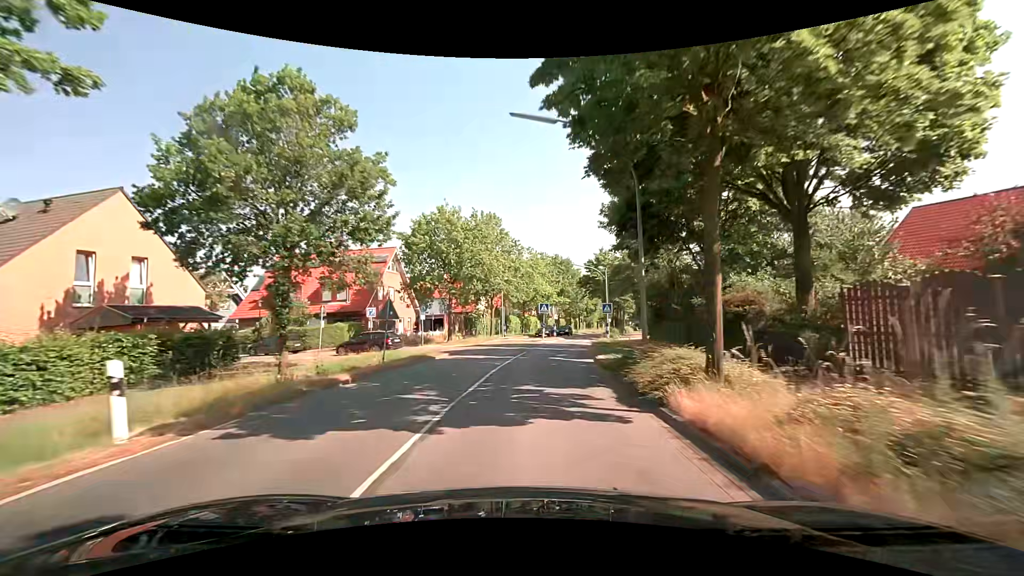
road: secondary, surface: asphalt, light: Day
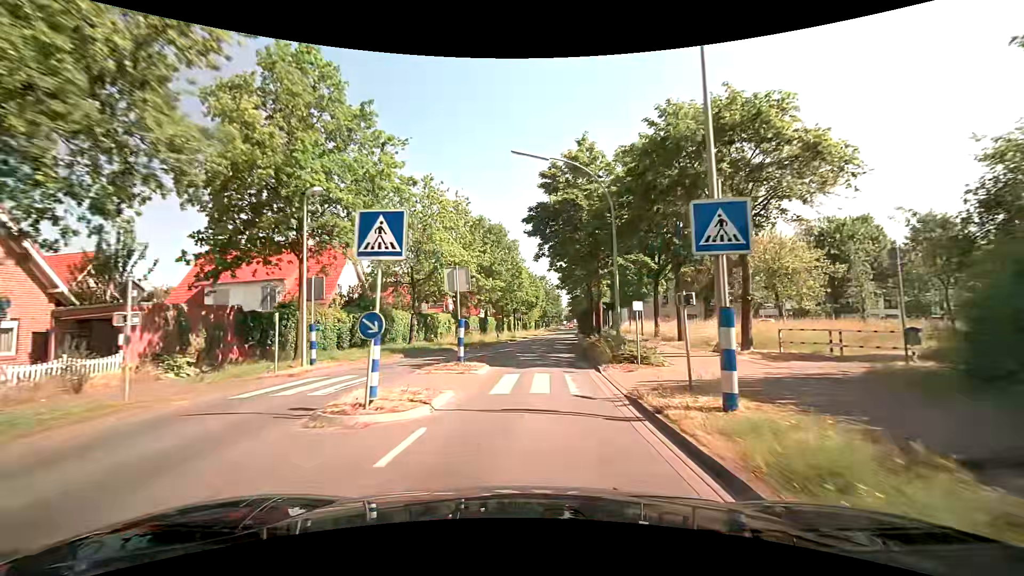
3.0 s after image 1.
(+2.8, +34.8) m; +9°
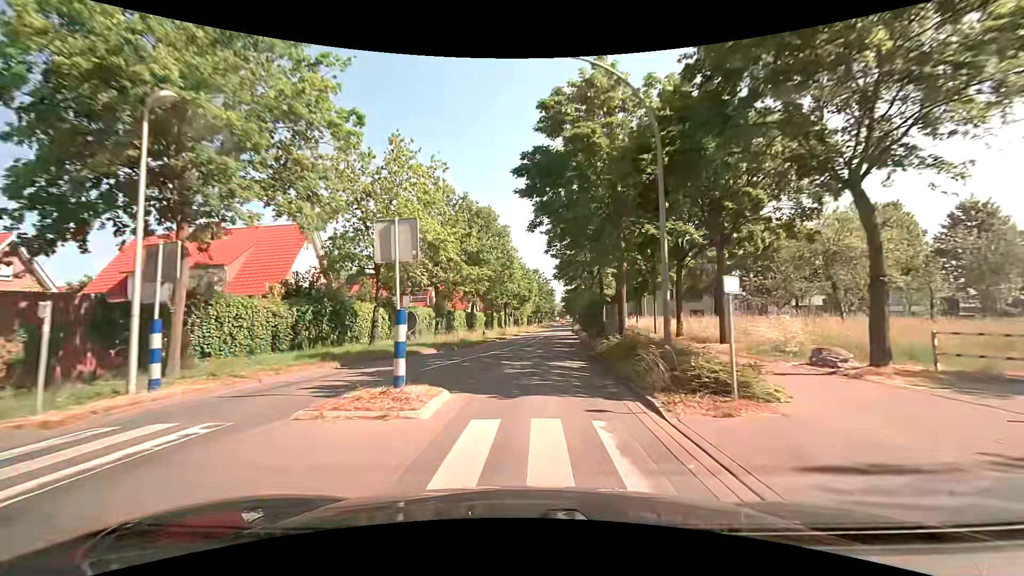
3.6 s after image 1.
(0.0, +7.2) m; +1°
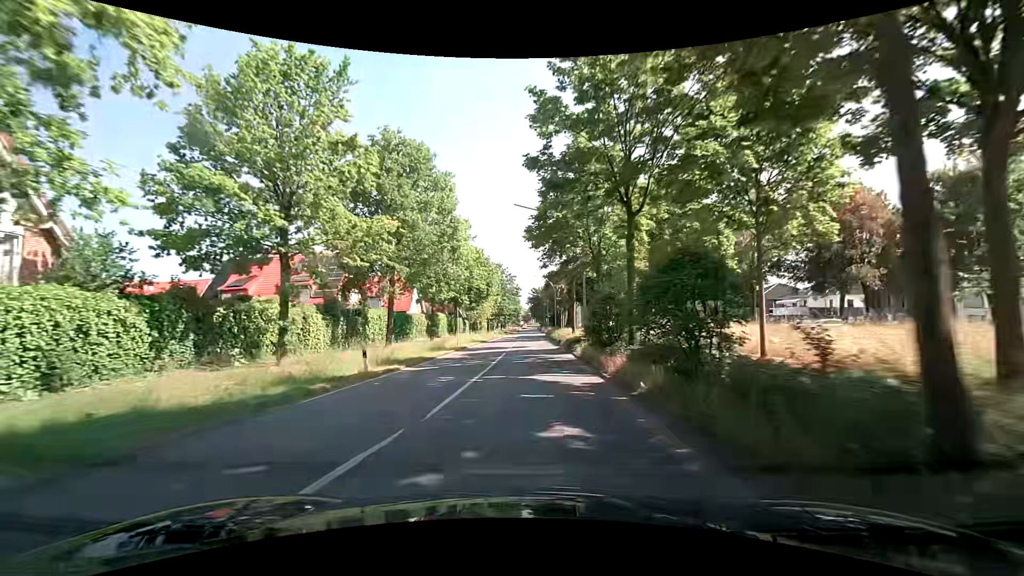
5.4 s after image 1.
(+0.6, +21.8) m; +3°
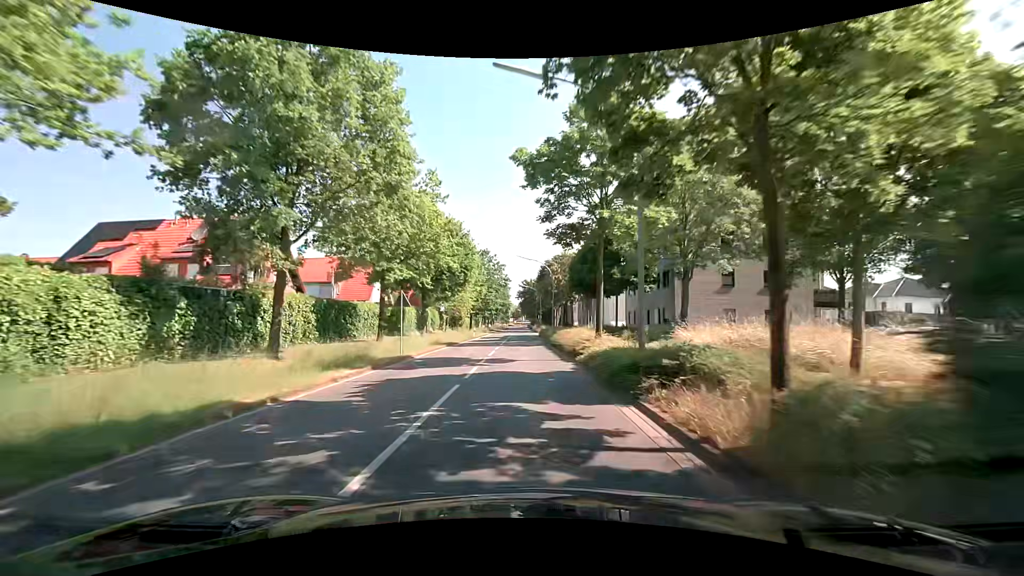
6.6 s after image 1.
(+0.3, +14.9) m; +1°
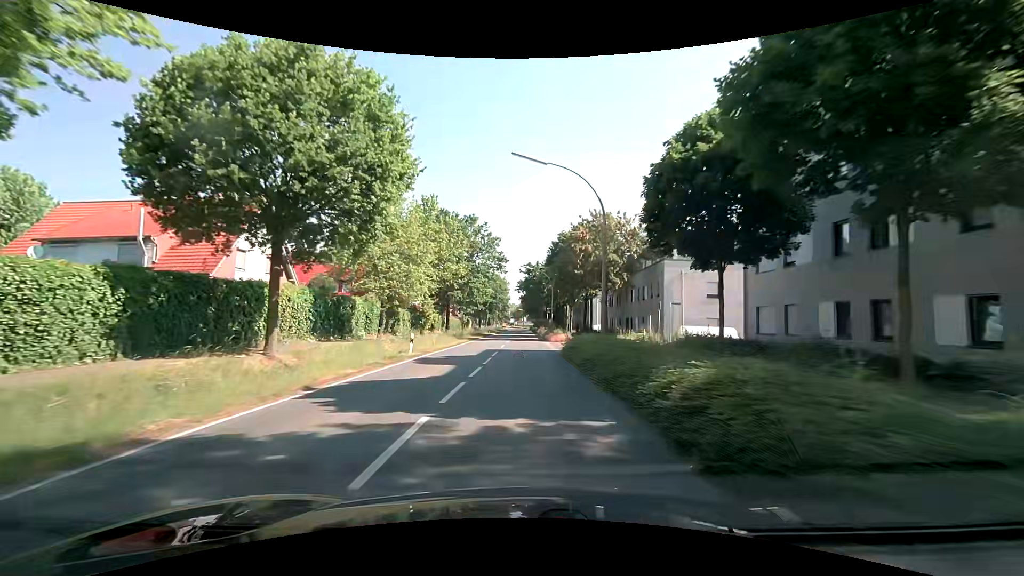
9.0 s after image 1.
(+0.4, +30.4) m; +1°
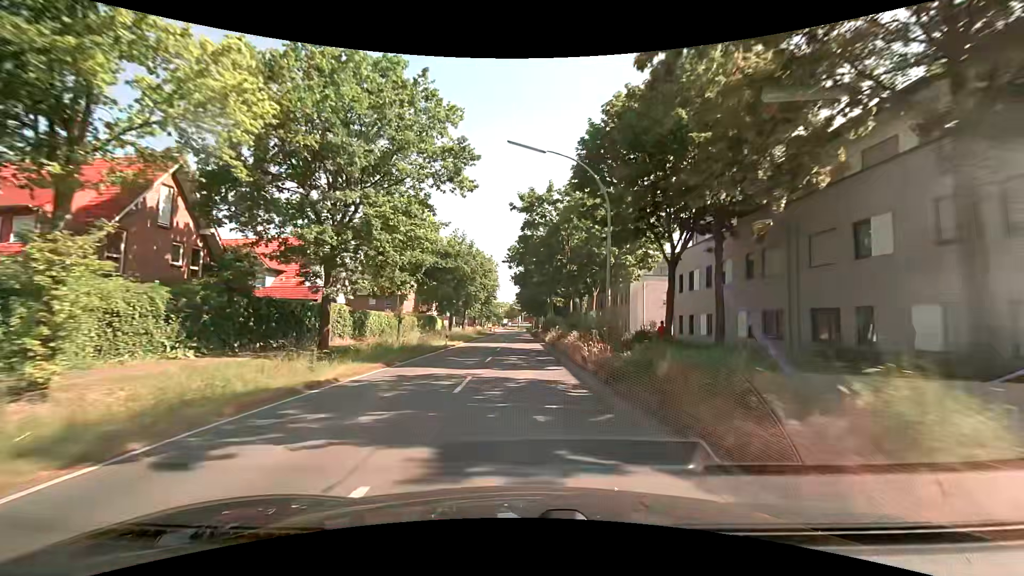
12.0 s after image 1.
(-0.1, +38.4) m; +1°
(0, +10) (0, +20) (0, +30) (0, +40) (-1, +50) (-1, +60) (-1, +70) (-1, +80) (-1, +90) (-1, +100) m
